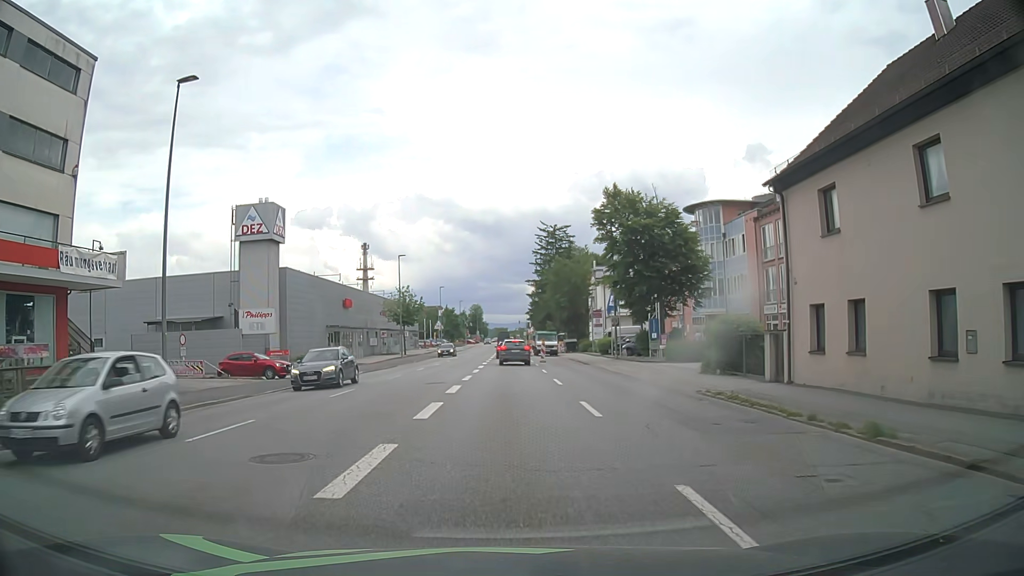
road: tertiary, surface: asphalt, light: Day
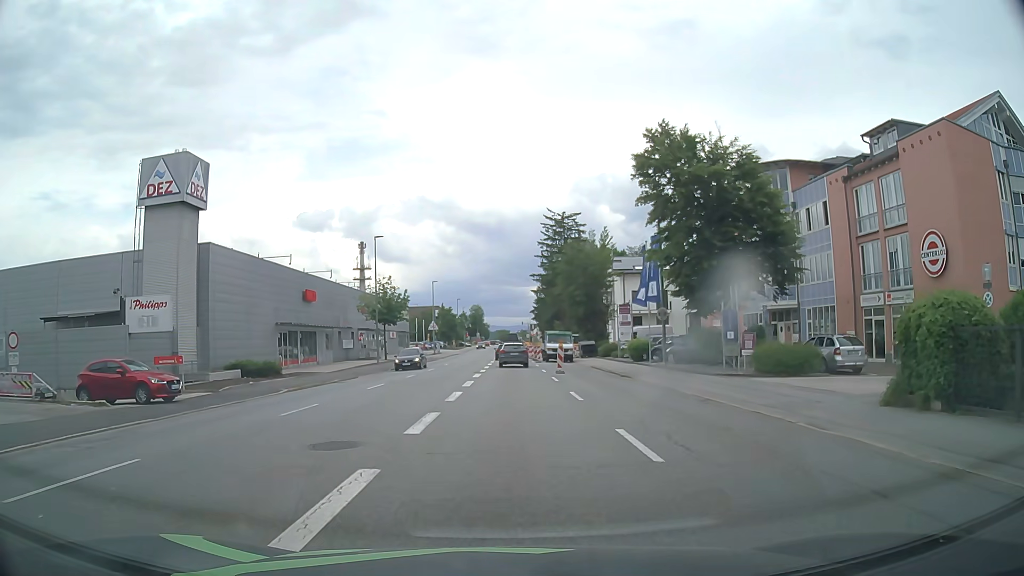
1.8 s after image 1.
(0.0, +13.7) m; 0°
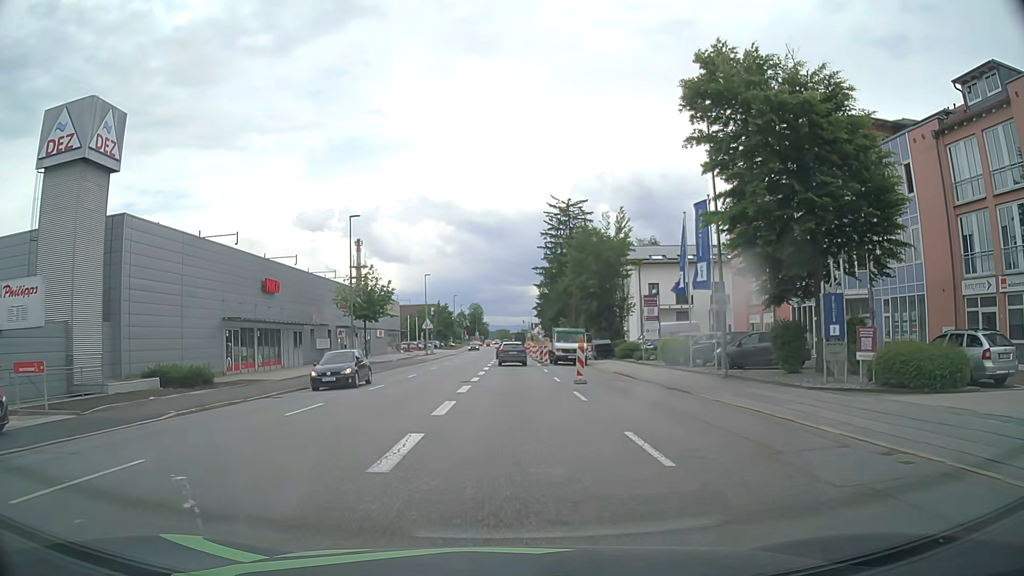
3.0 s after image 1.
(0.0, +9.0) m; 0°
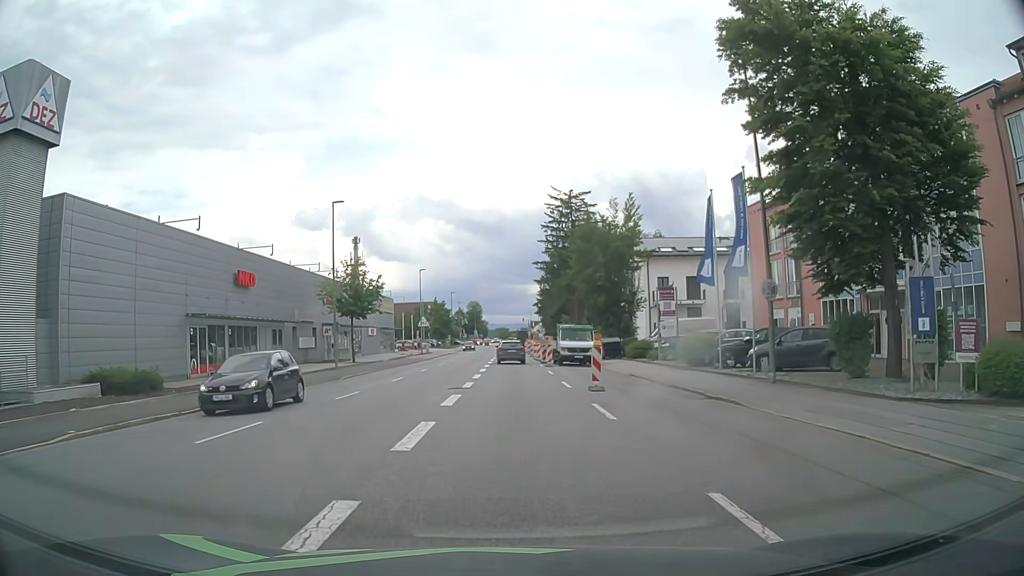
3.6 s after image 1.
(0.0, +4.5) m; 0°
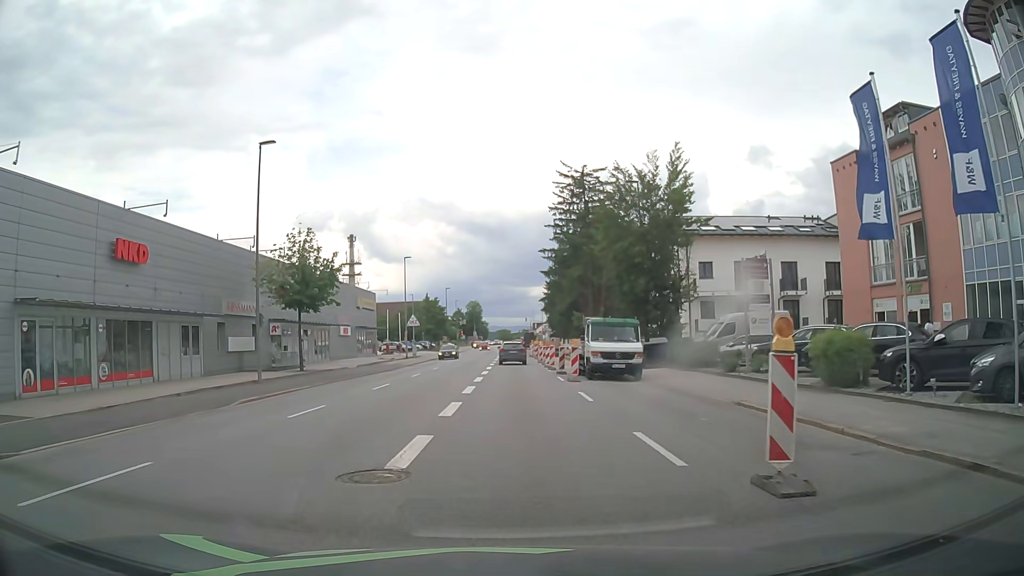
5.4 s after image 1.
(0.0, +13.5) m; 0°
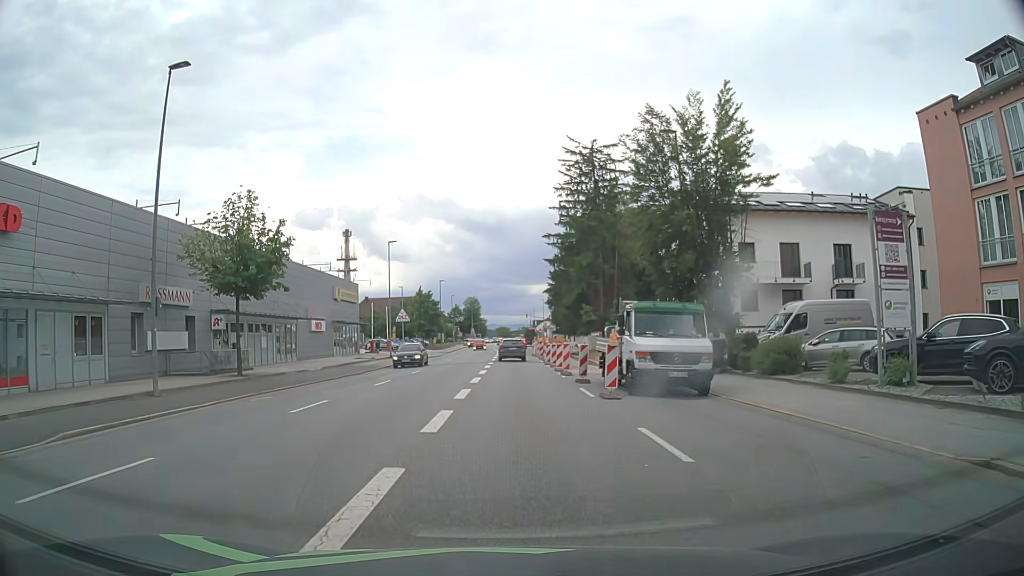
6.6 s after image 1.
(-0.1, +9.0) m; 0°
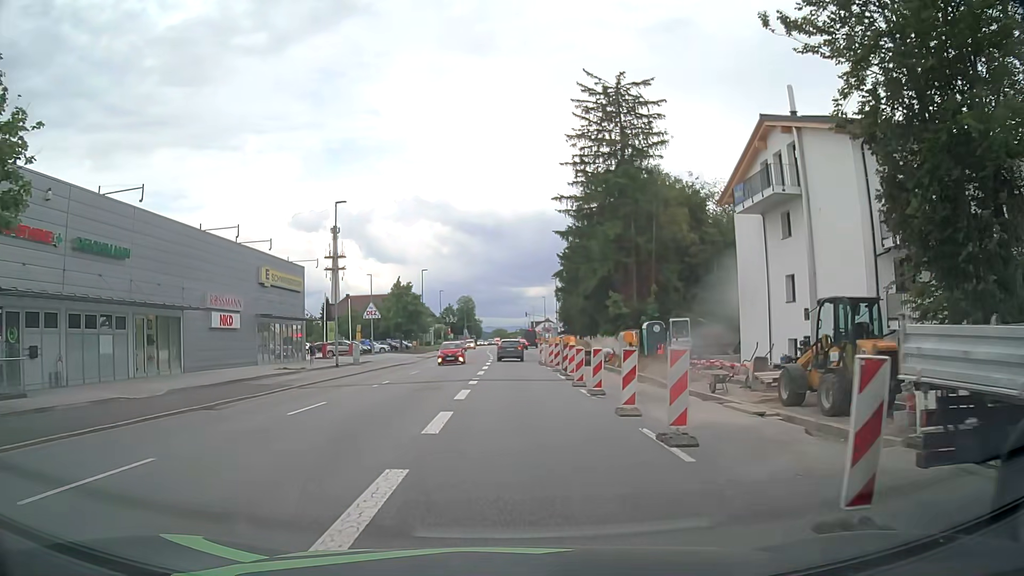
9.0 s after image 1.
(0.0, +18.1) m; 0°
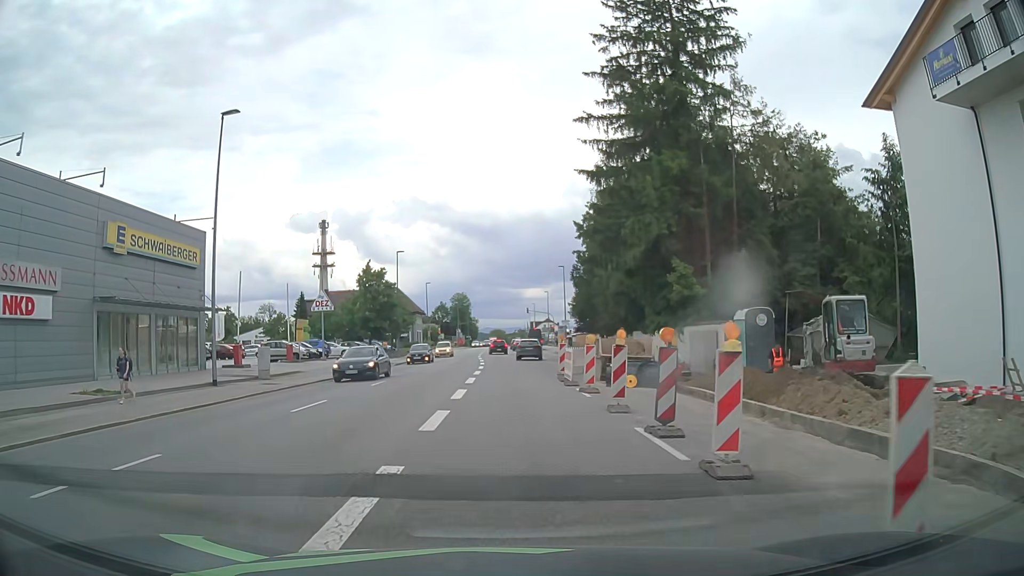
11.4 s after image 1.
(+0.1, +17.8) m; 0°
